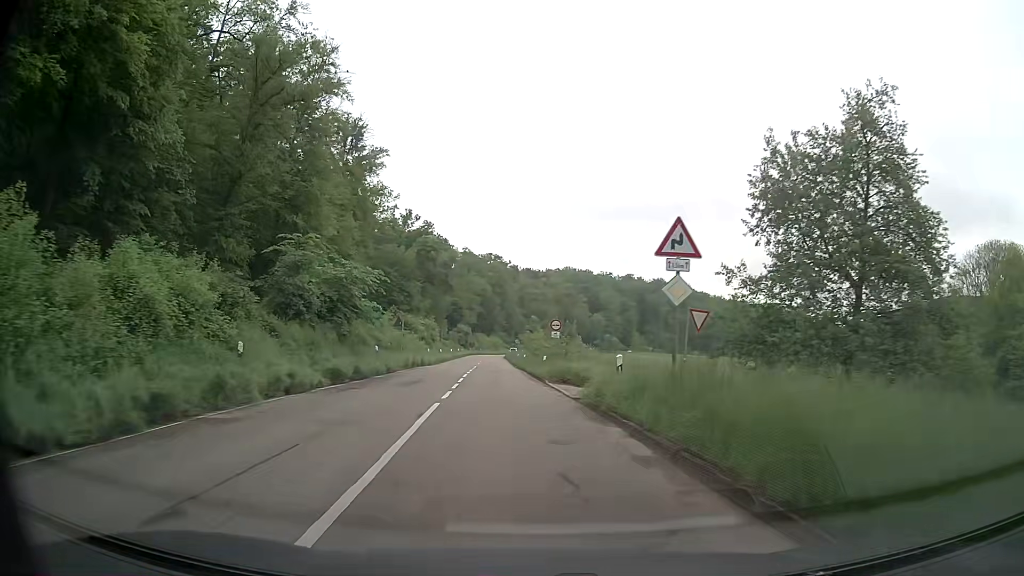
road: secondary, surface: asphalt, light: Day
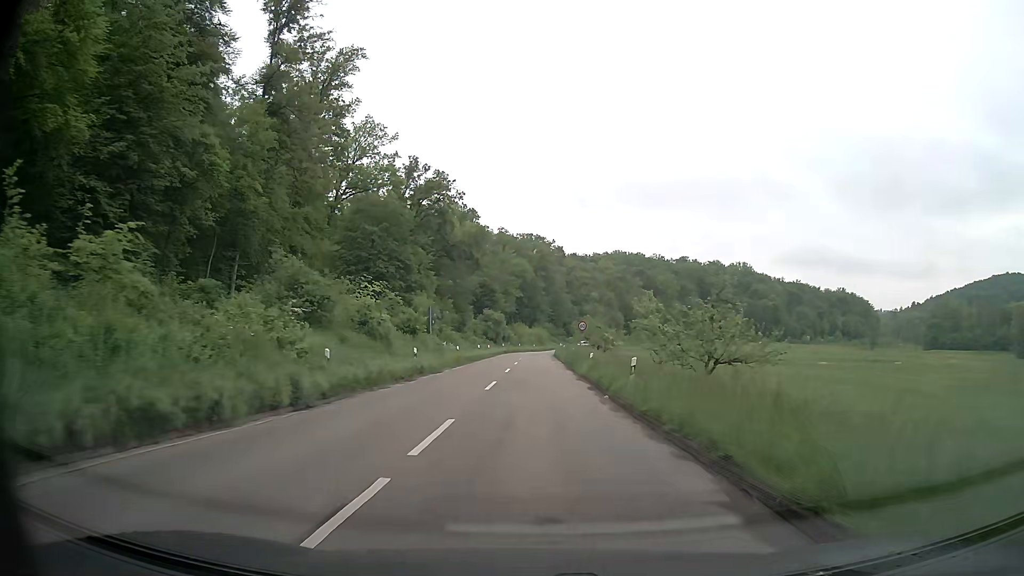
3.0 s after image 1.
(-2.5, +41.0) m; -4°
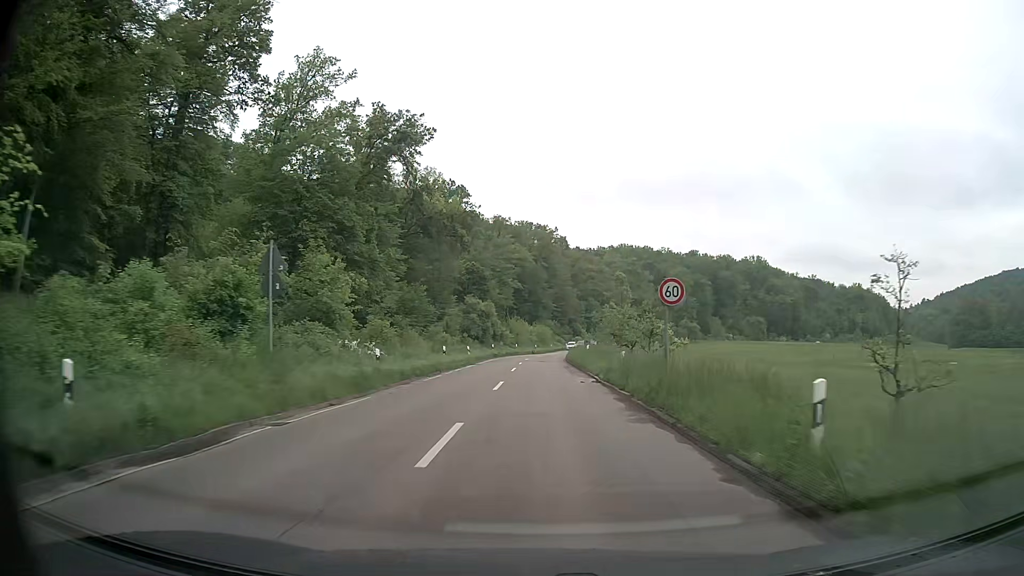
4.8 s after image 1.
(0.0, +25.4) m; 0°
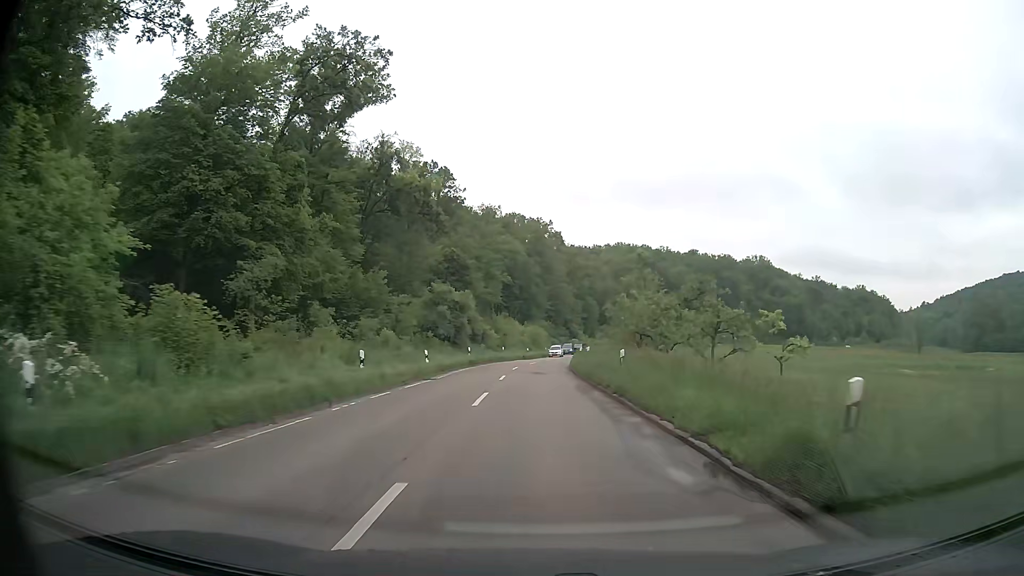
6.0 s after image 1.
(+0.1, +16.8) m; 0°
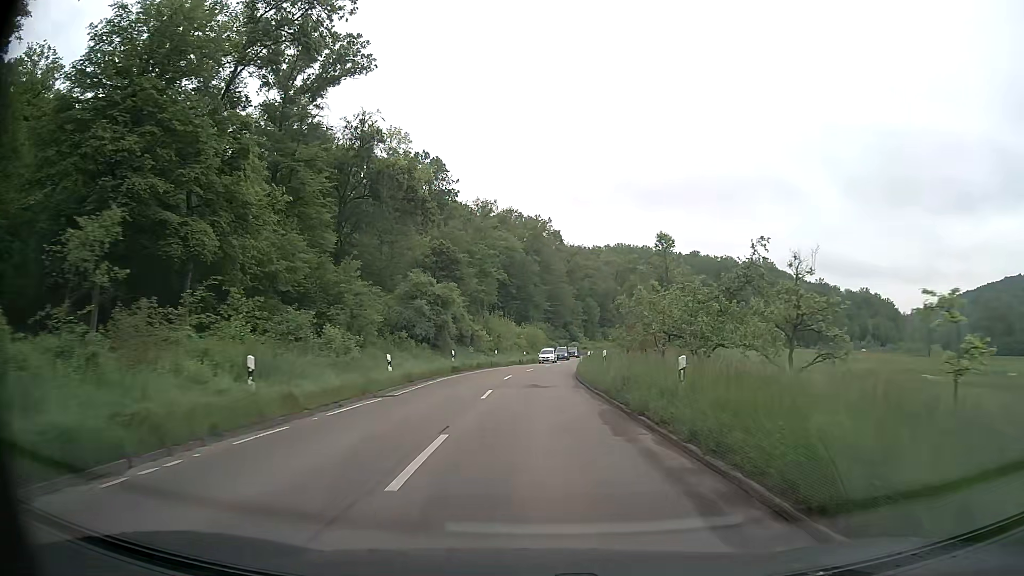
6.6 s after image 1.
(0.0, +8.4) m; 0°
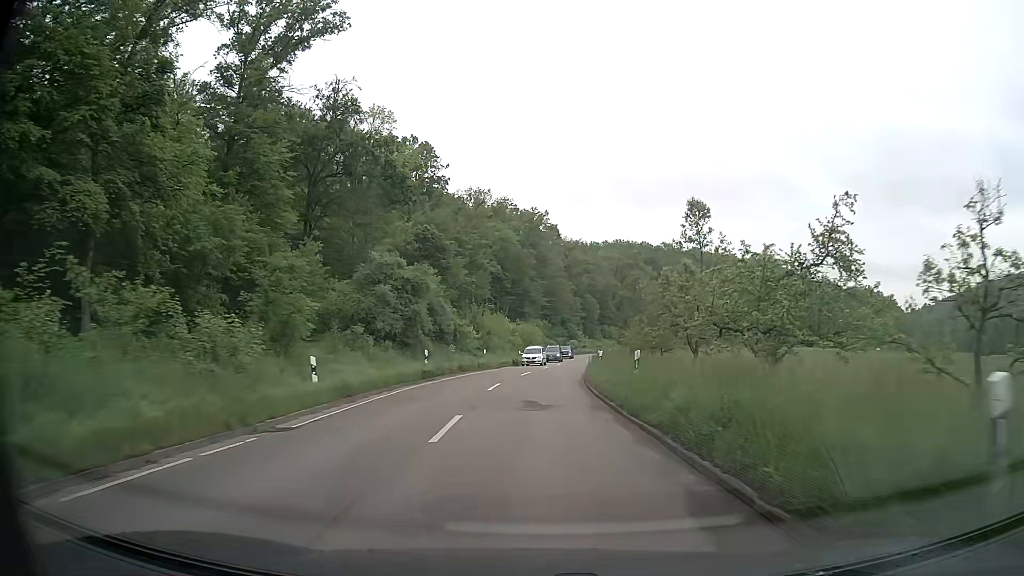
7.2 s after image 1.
(0.0, +8.7) m; 0°
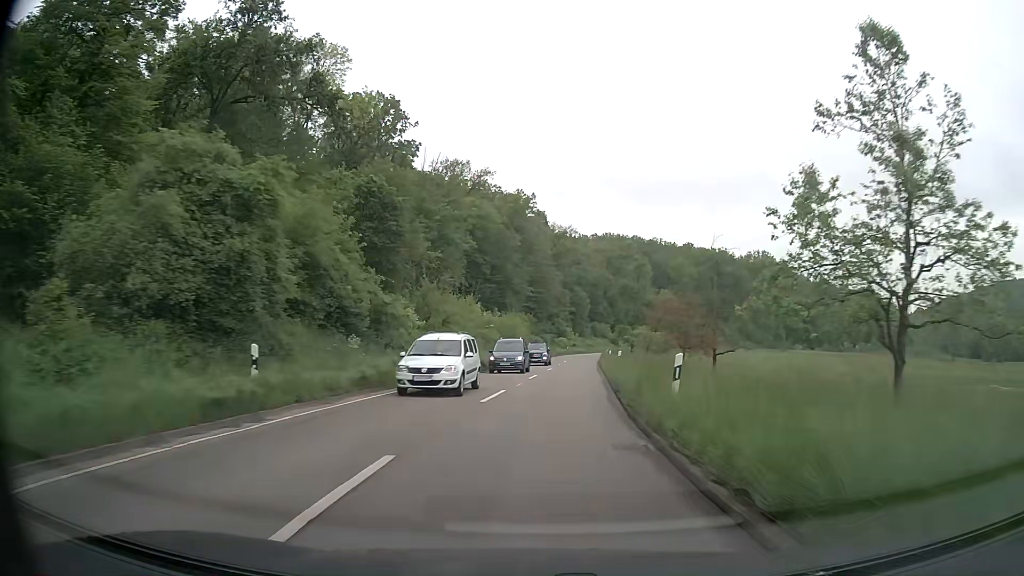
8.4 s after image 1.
(+0.1, +18.1) m; +1°
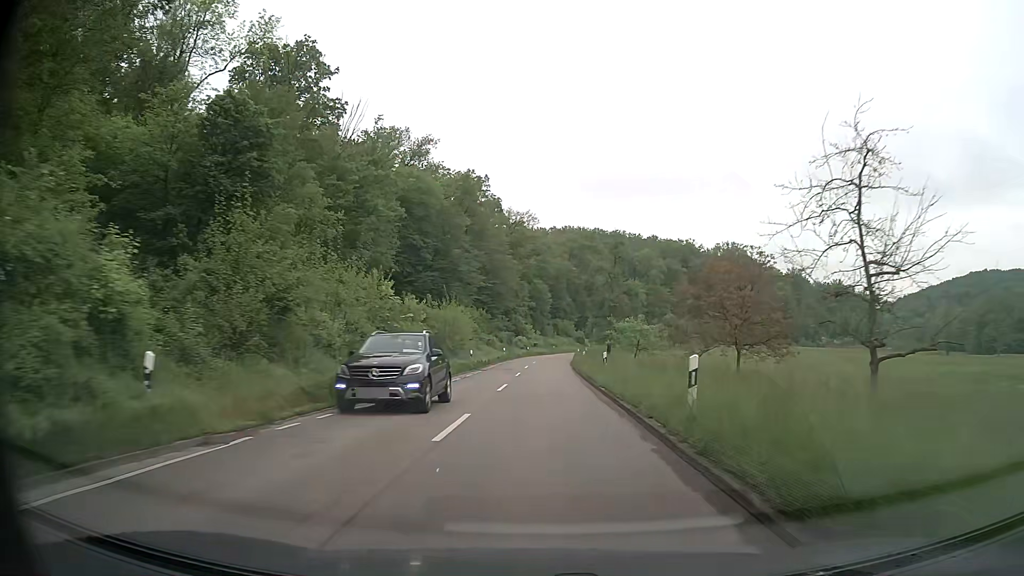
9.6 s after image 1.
(+0.6, +18.4) m; +4°
(0, +10) (0, +20) (+1, +30) (+1, +40) (+1, +50) (+2, +60) (+2, +70) (+3, +80) (+5, +90) (+6, +100) m
